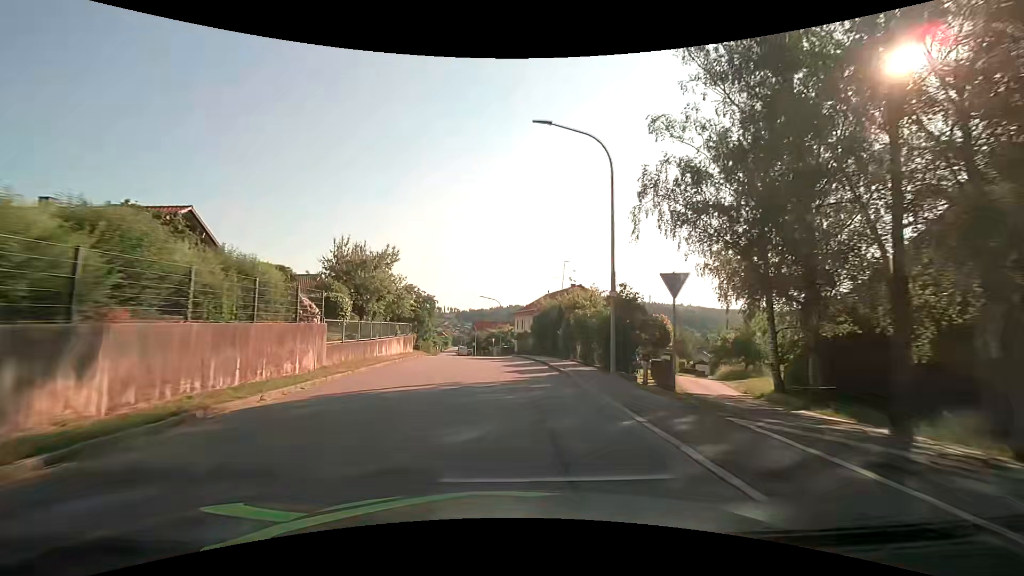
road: tertiary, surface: asphalt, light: Day
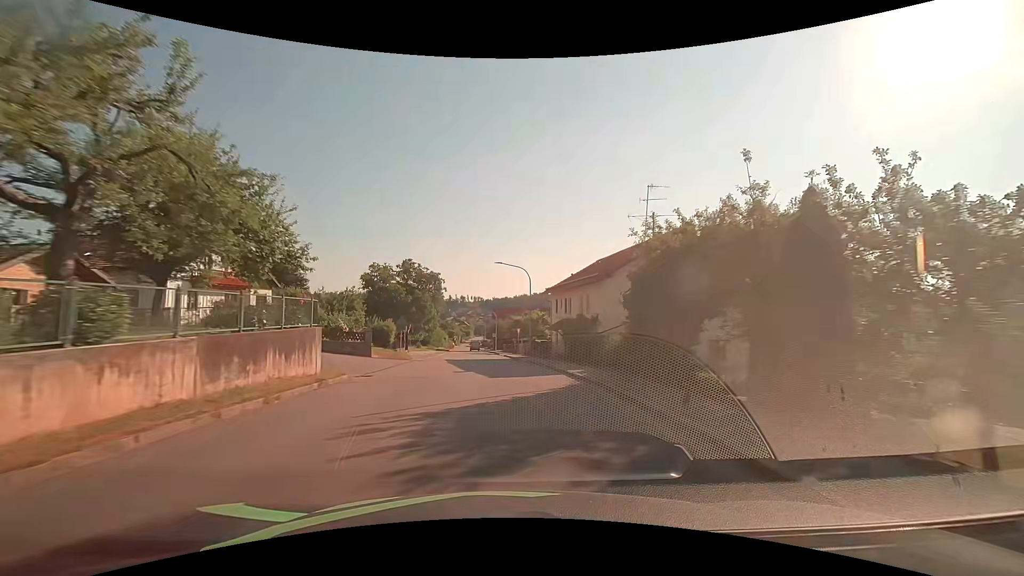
(-0.7, +23.7) m; -3°
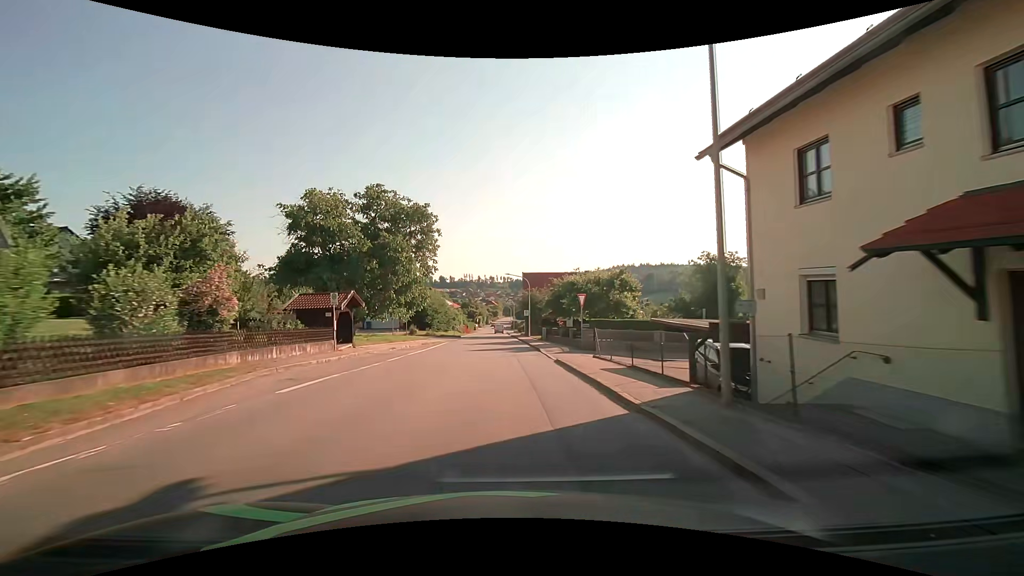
(-1.1, +31.8) m; -4°
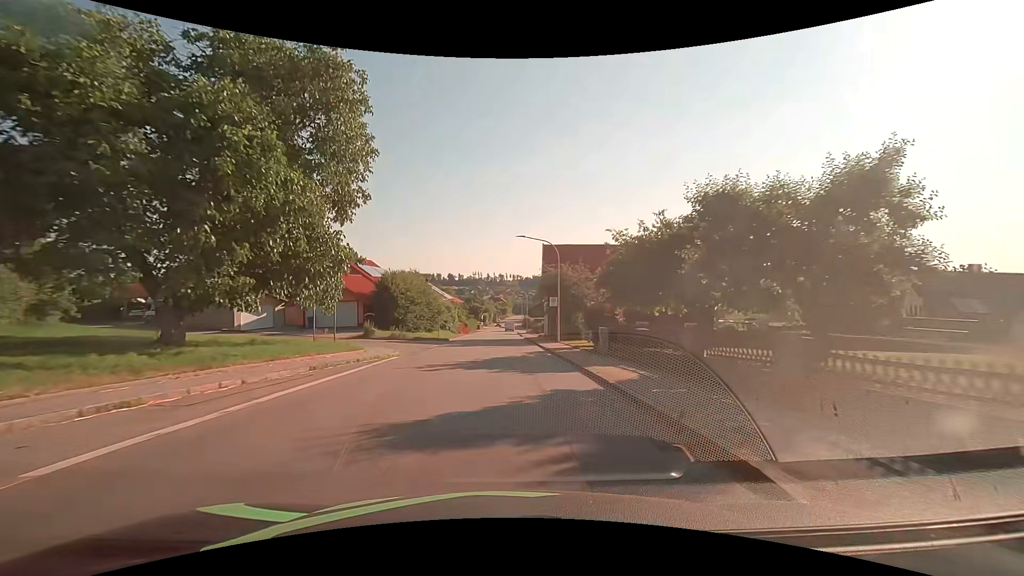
(-0.4, +23.4) m; -1°
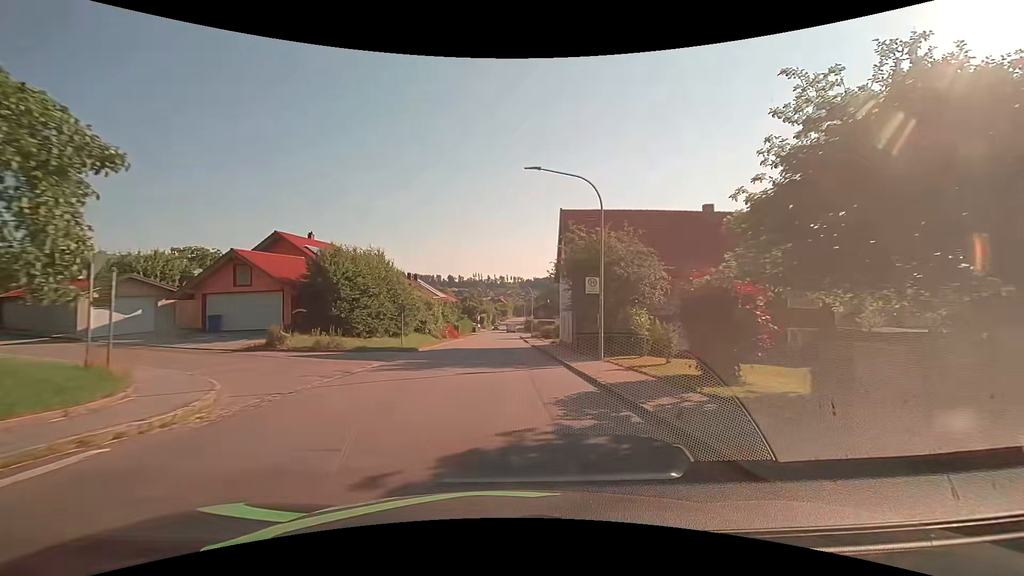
(-0.1, +15.3) m; 0°
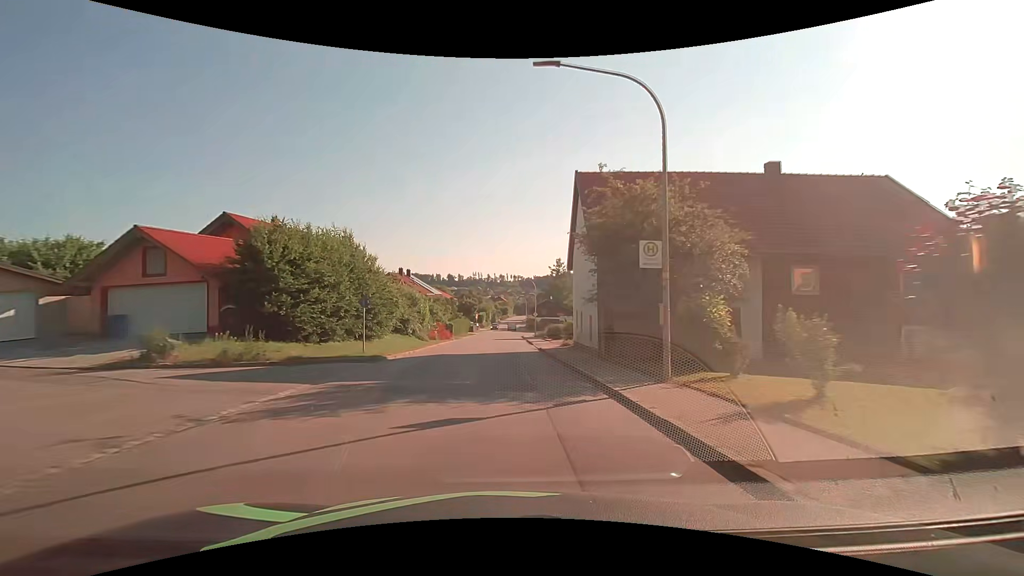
(0.0, +7.6) m; -1°
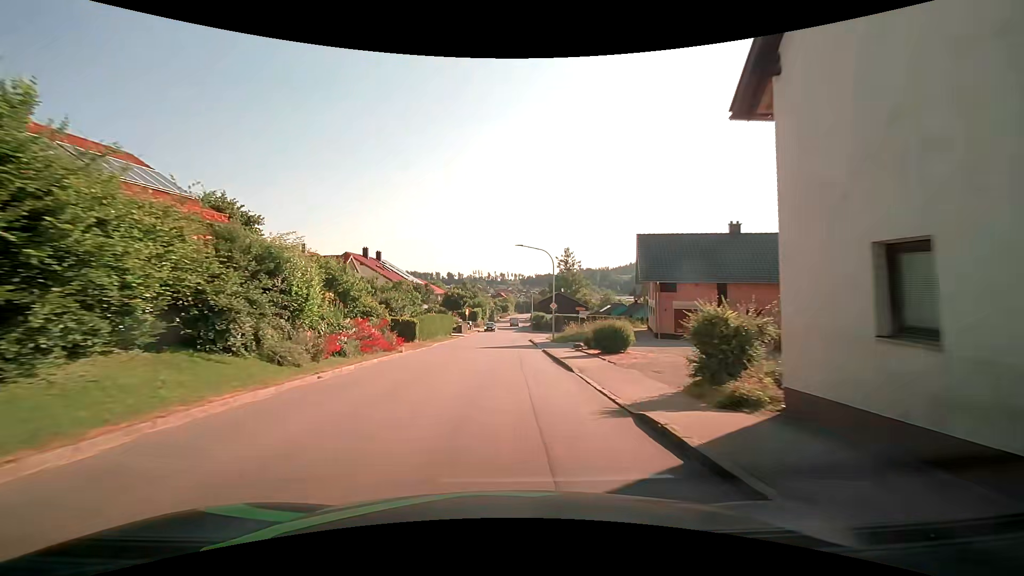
(+0.1, +22.9) m; 0°
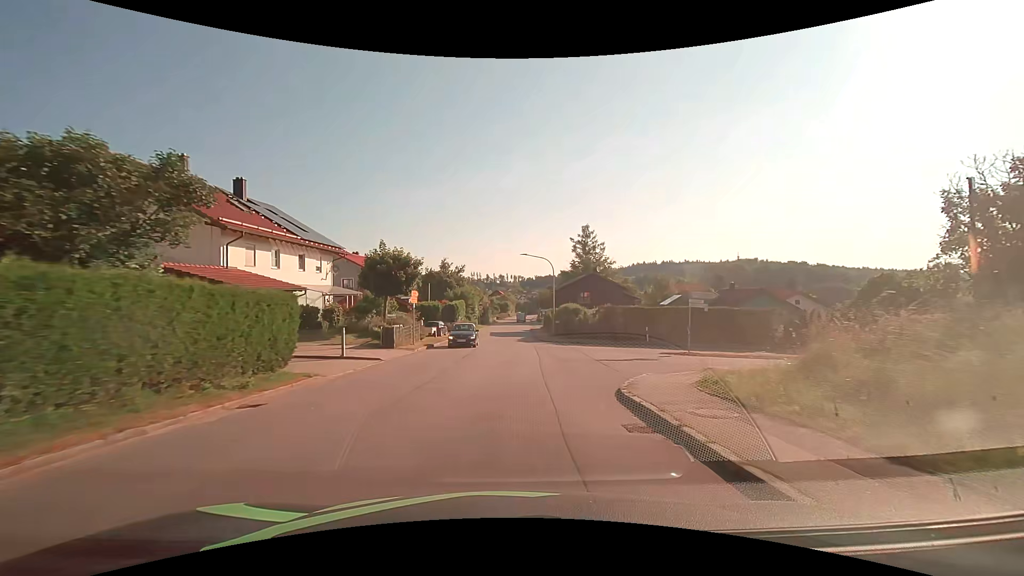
(0.0, +38.3) m; 0°
(0, +10) (0, +20) (0, +30) (+1, +40) (+1, +50) (+1, +60) (+1, +70) (+2, +80) (+2, +90) (+2, +100) m
